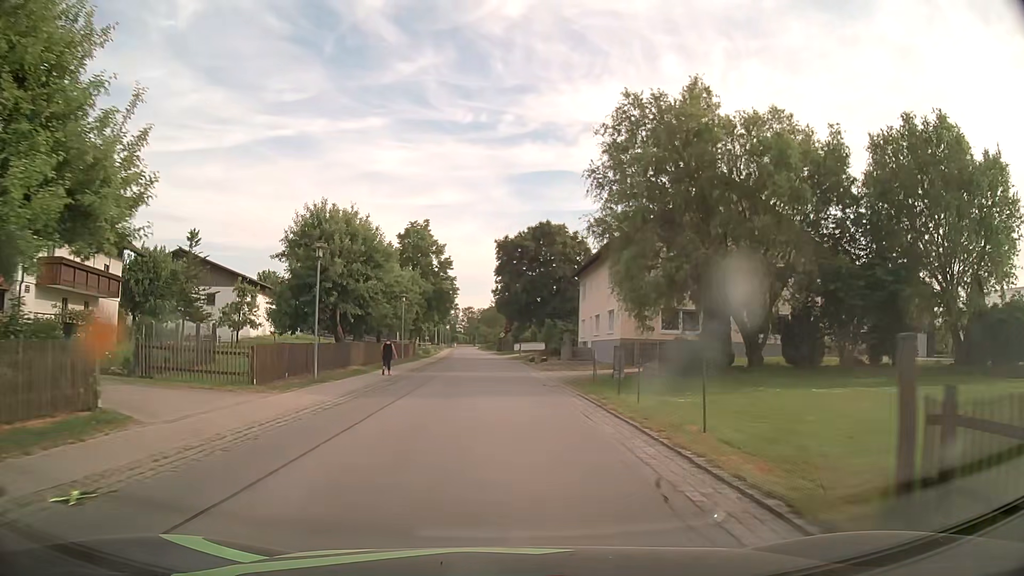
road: secondary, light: Day
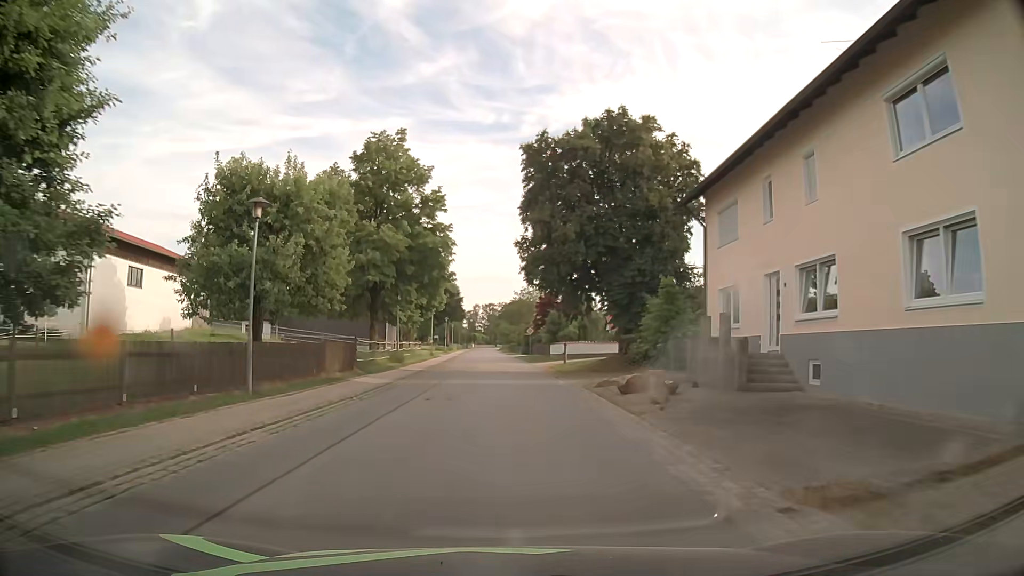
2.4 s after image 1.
(-0.6, +30.4) m; -2°
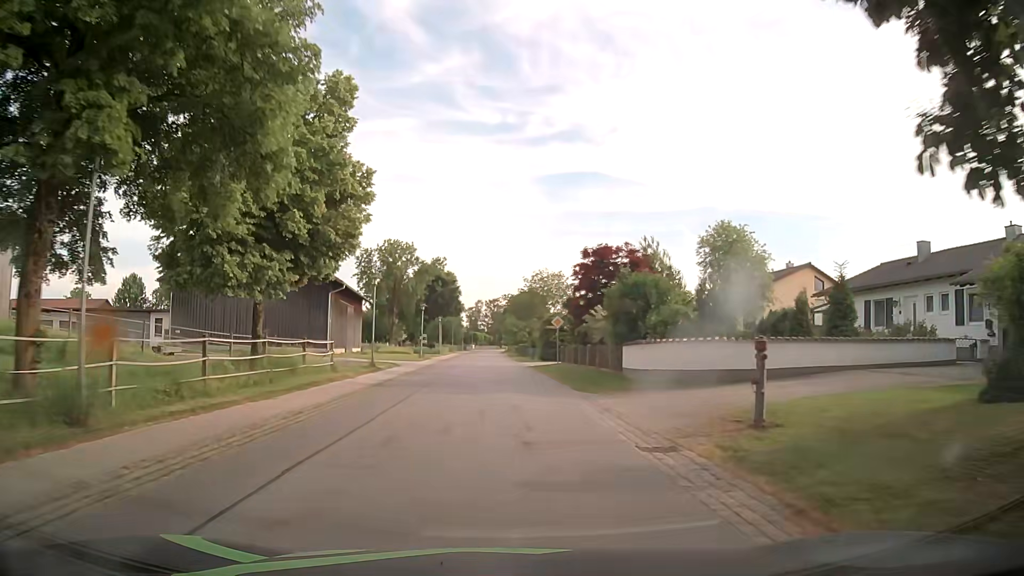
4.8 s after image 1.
(-0.4, +30.4) m; -2°
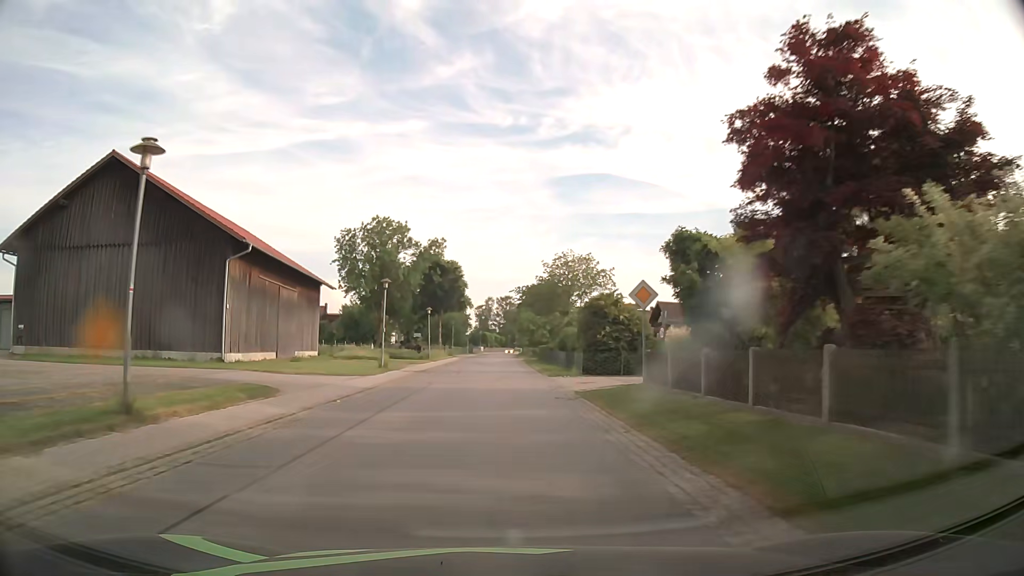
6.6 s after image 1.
(+0.2, +22.8) m; 0°
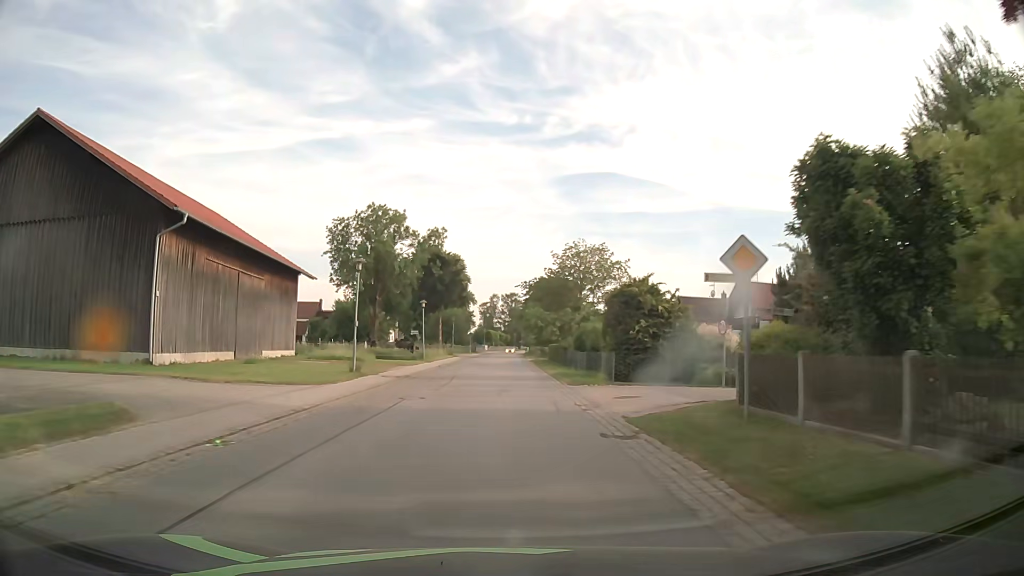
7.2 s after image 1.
(-0.1, +7.6) m; -1°
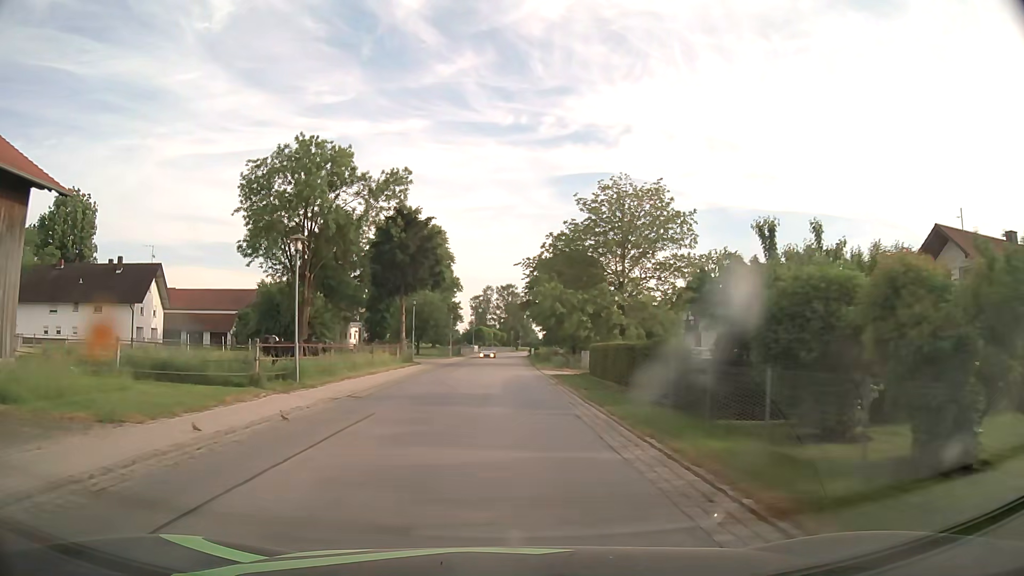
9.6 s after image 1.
(+0.1, +30.4) m; +1°
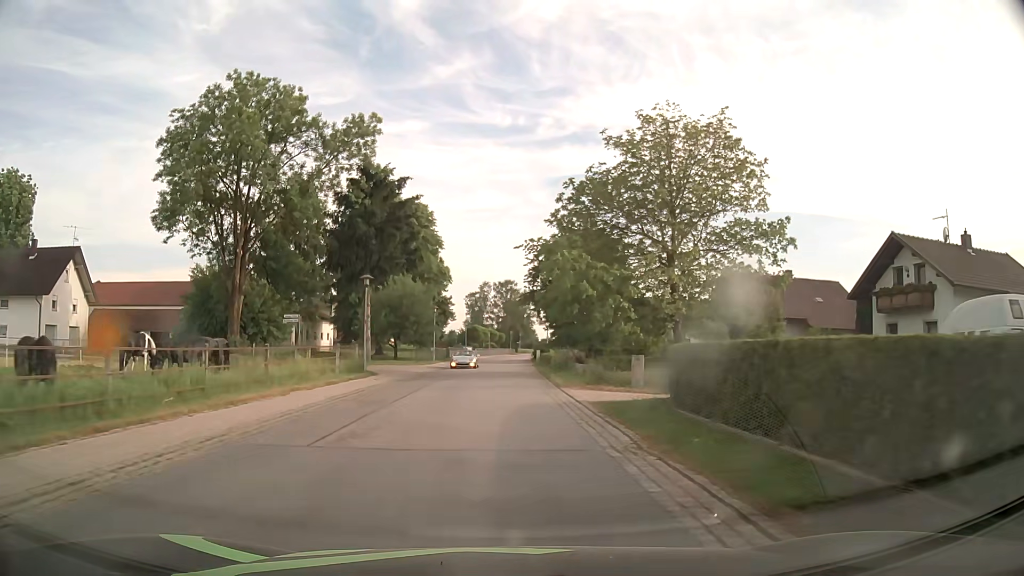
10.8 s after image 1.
(0.0, +15.2) m; 0°
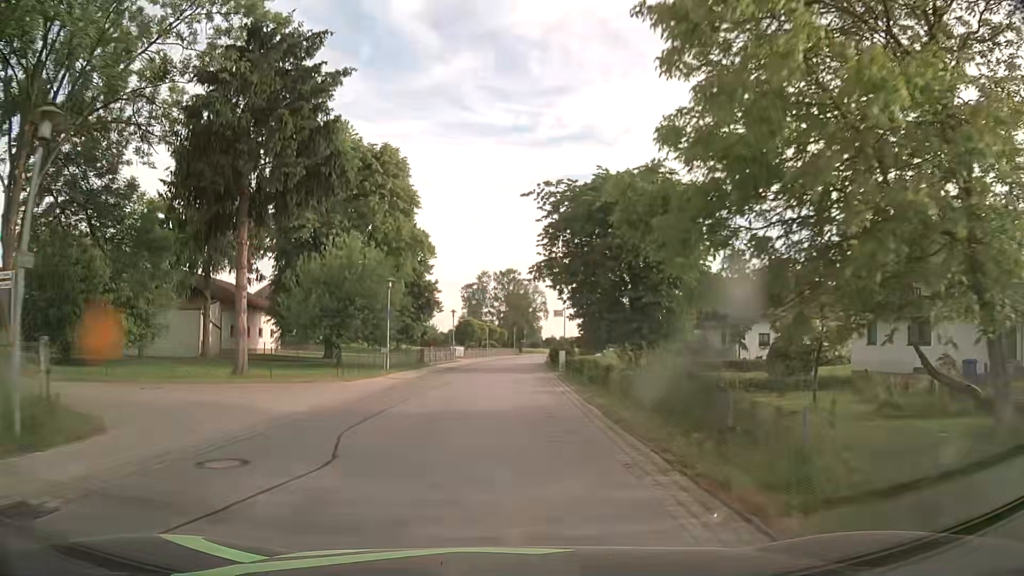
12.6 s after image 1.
(-0.1, +22.9) m; 0°
(0, +10) (0, +20) (0, +30) (0, +40) (+1, +50) (+1, +60) (+2, +70) (+3, +80) (+4, +90) (+5, +100) m
